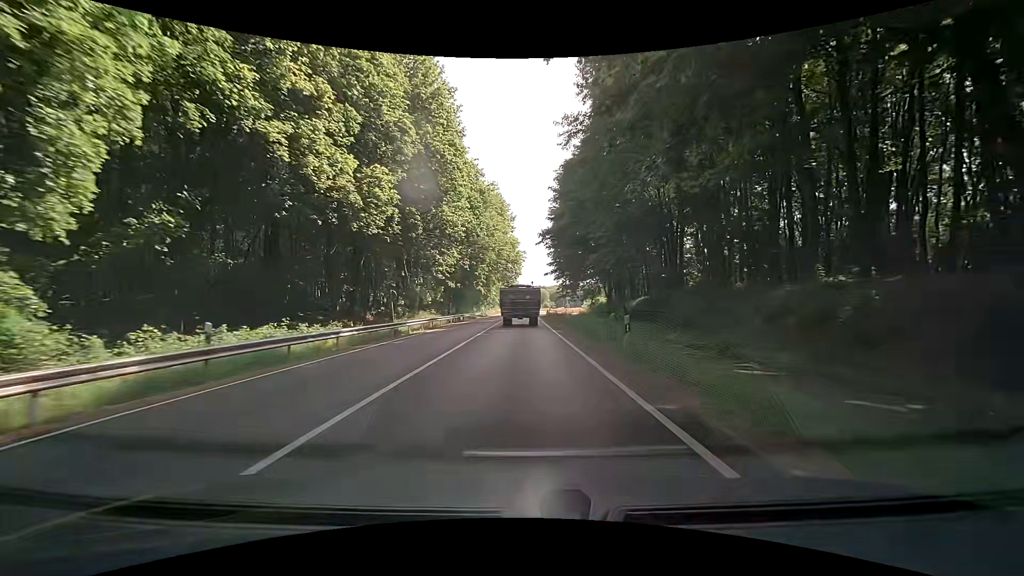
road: primary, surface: asphalt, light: Day
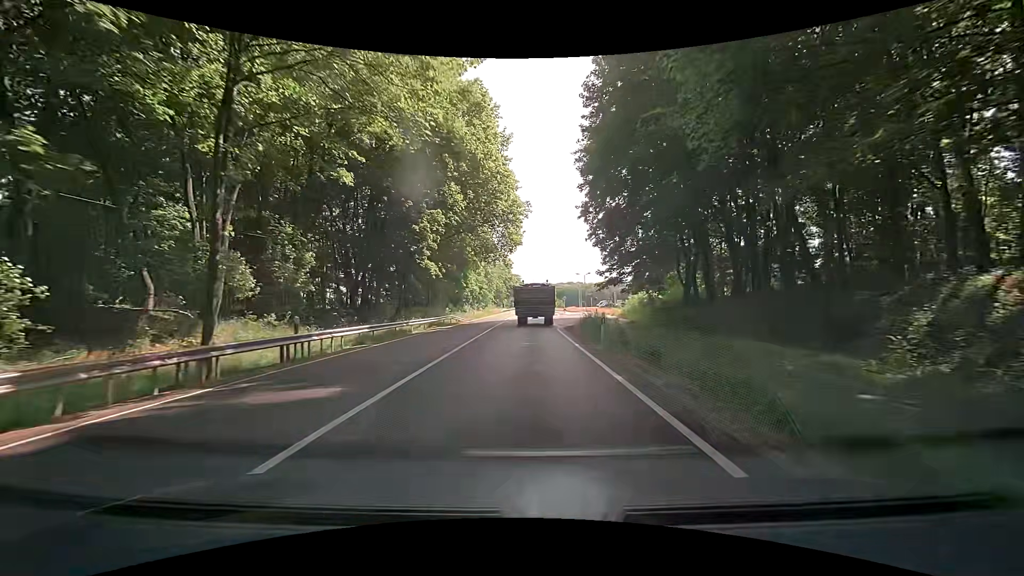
(-0.5, +43.9) m; -1°
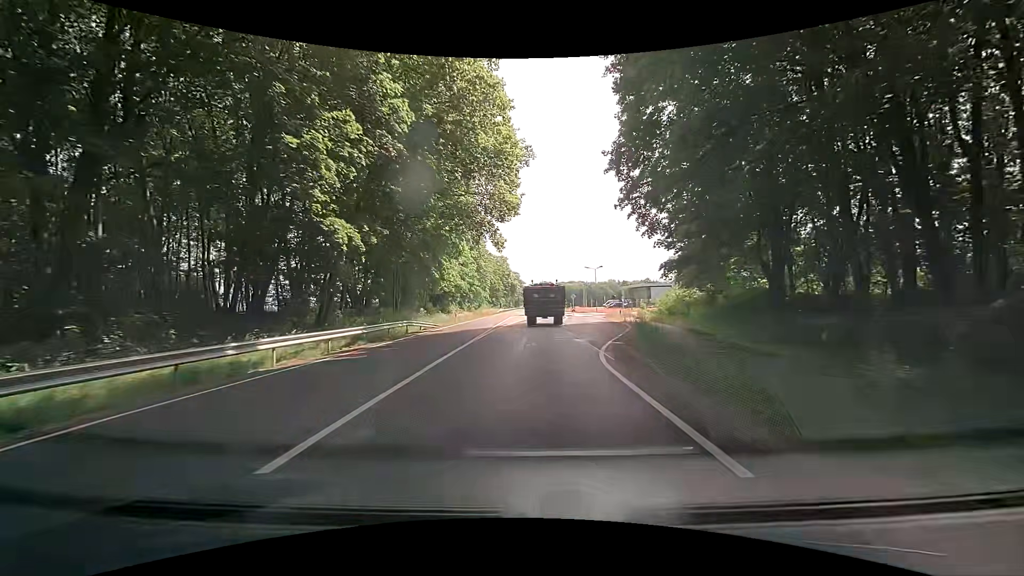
(0.0, +17.4) m; 0°
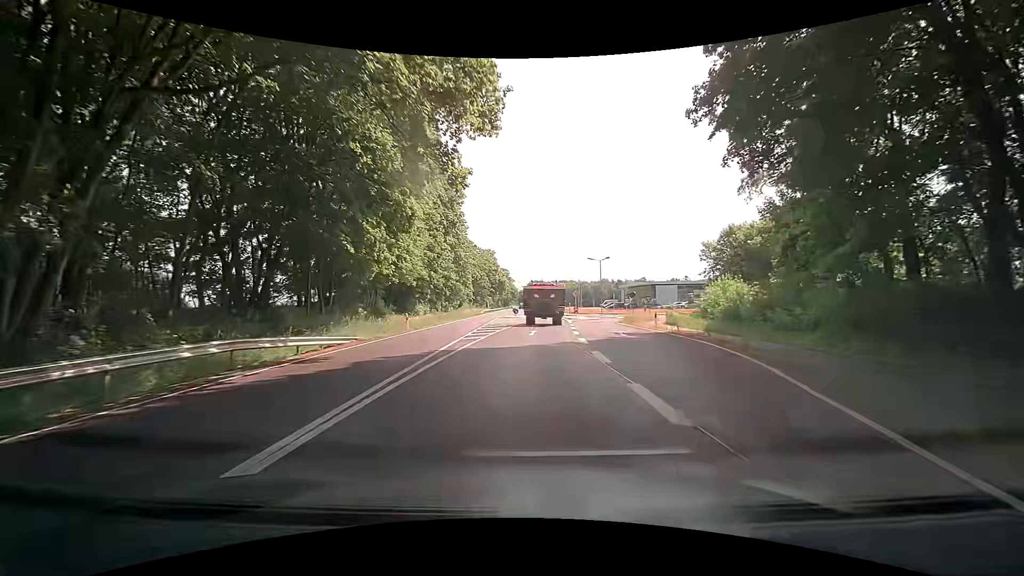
(0.0, +17.3) m; +1°
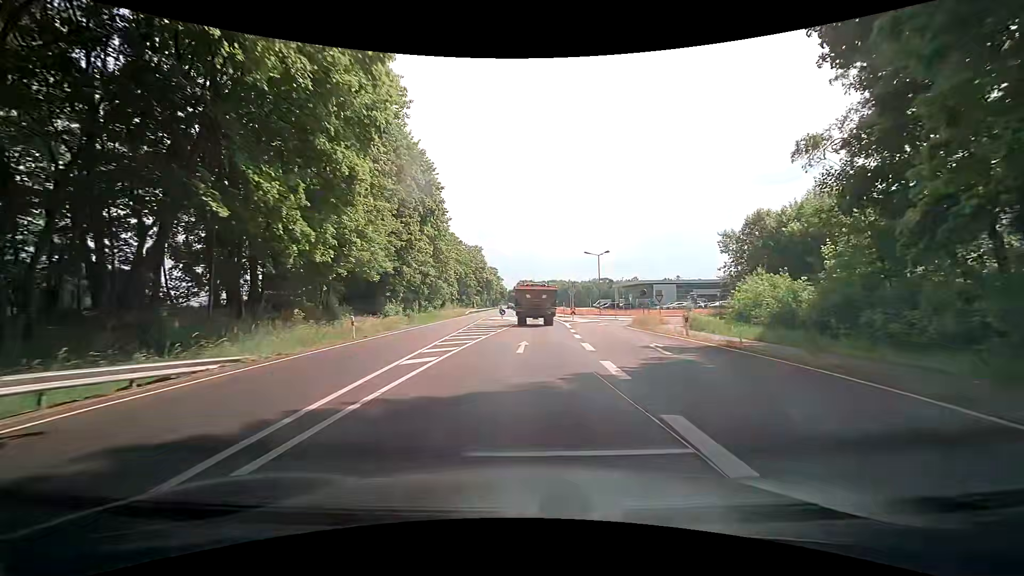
(0.0, +8.6) m; +1°
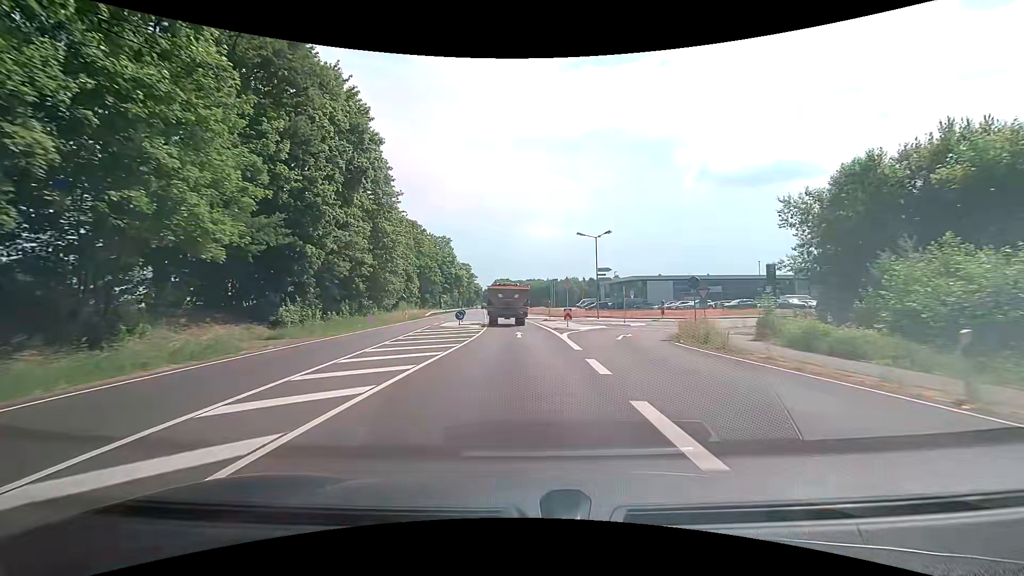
(+0.3, +17.2) m; +2°
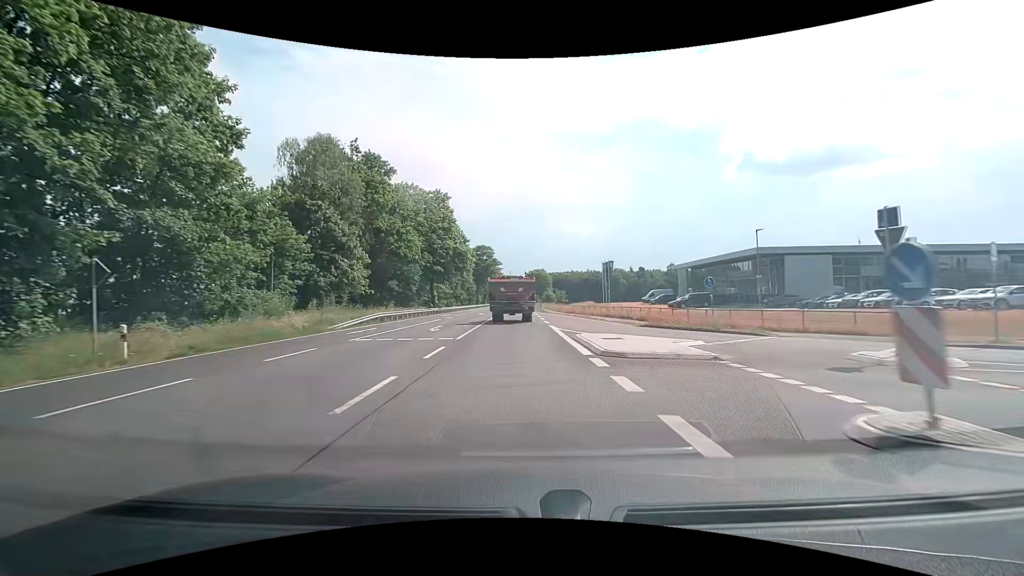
(-1.0, +43.8) m; -4°
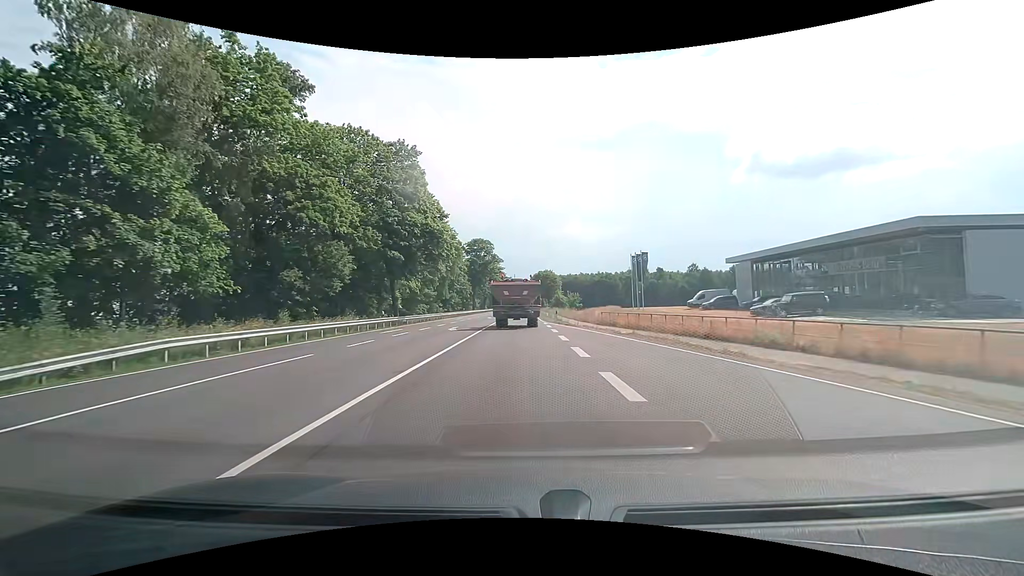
(-0.1, +23.7) m; -1°
(0, +10) (0, +20) (0, +30) (0, +40) (0, +50) (0, +60) (0, +70) (0, +80) (0, +90) (0, +100) m
